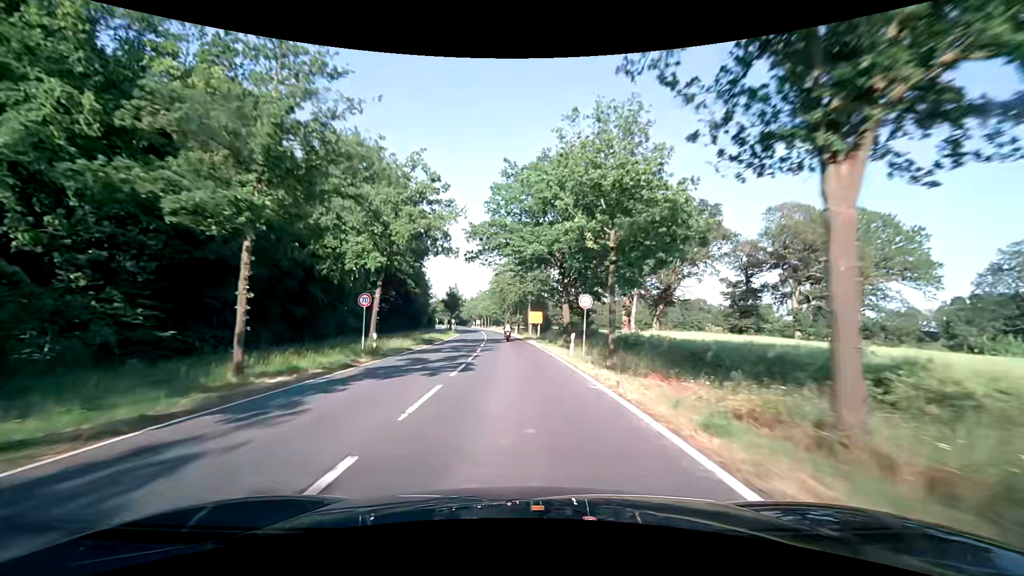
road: secondary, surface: asphalt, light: Day
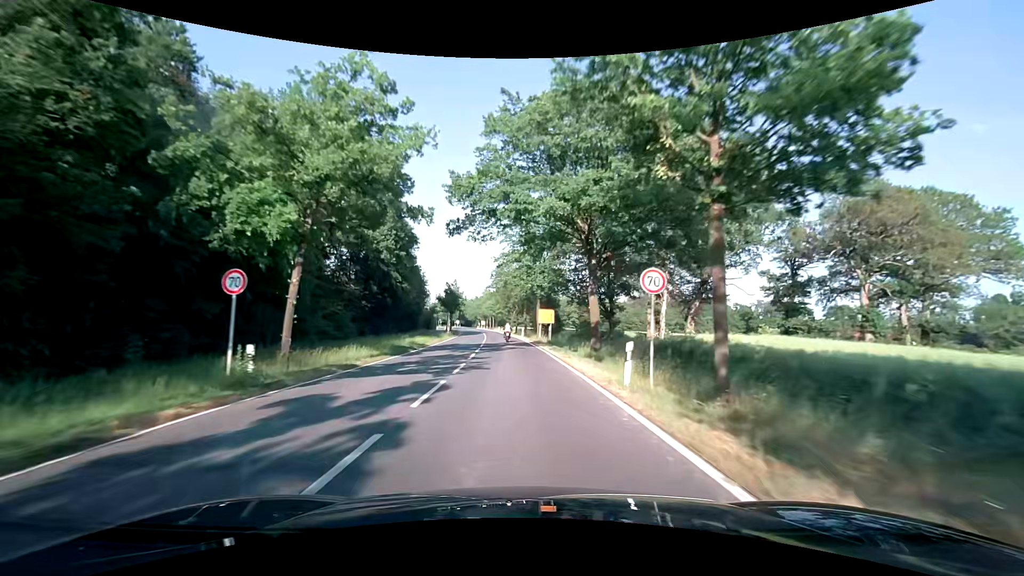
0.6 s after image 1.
(-0.1, +10.8) m; 0°
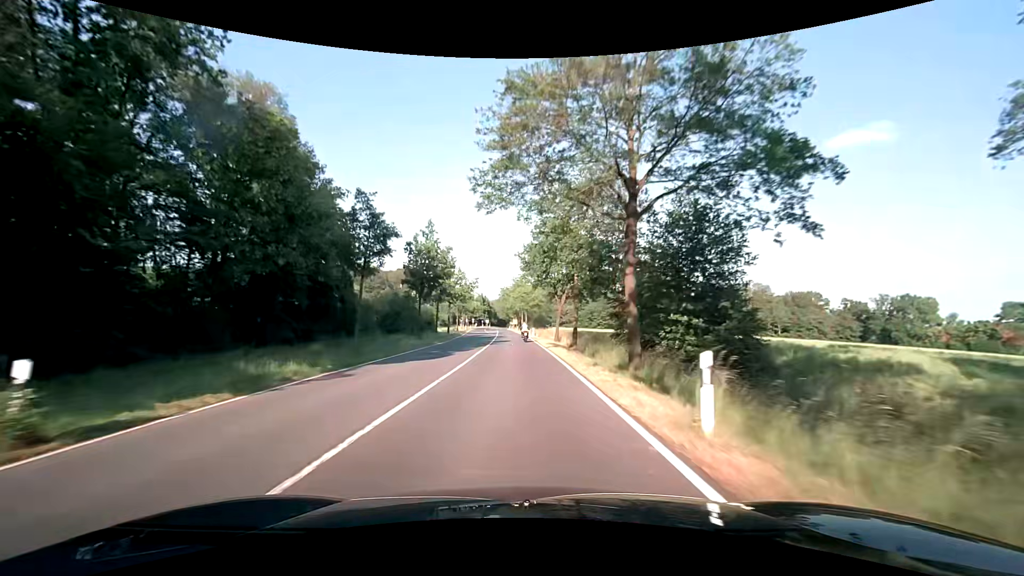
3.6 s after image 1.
(-2.3, +53.8) m; -5°
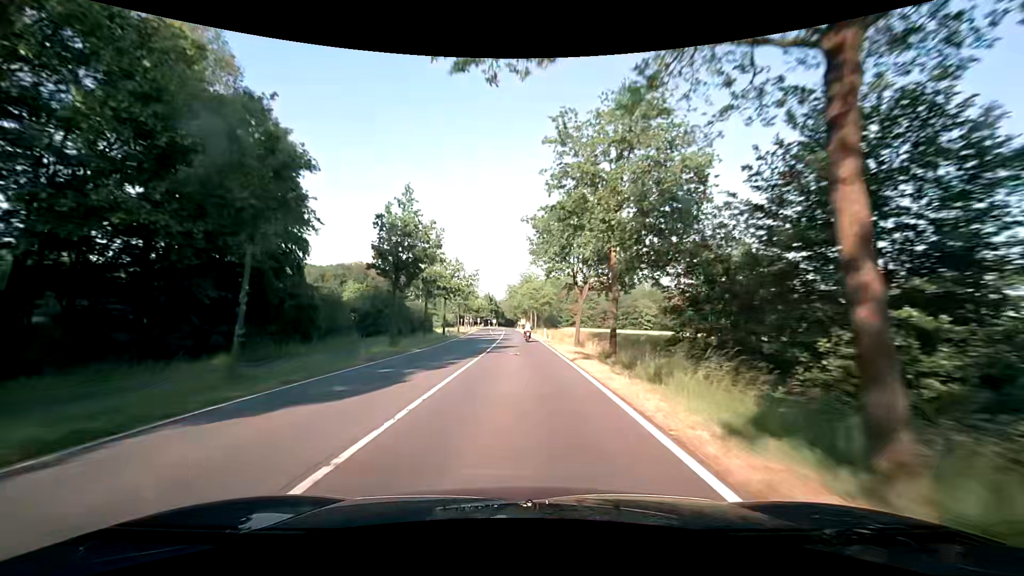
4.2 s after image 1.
(0.0, +10.8) m; 0°
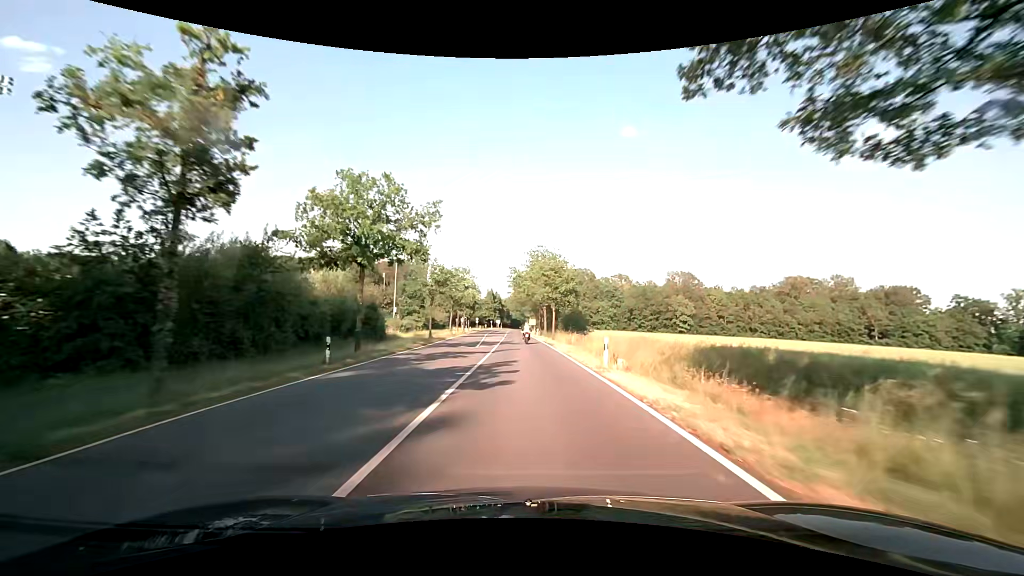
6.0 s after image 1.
(-0.6, +32.3) m; -1°
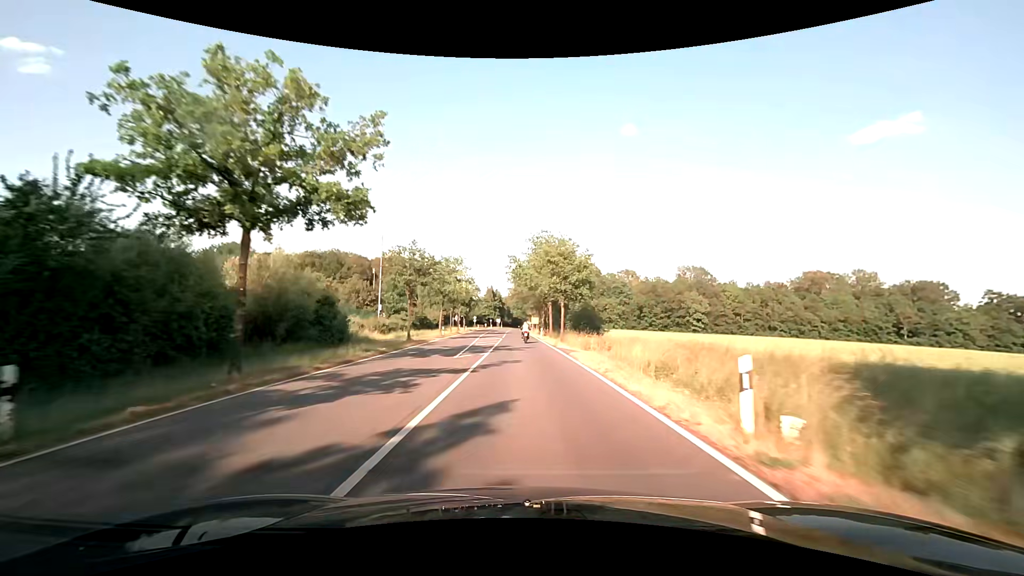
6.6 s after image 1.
(0.0, +10.8) m; 0°
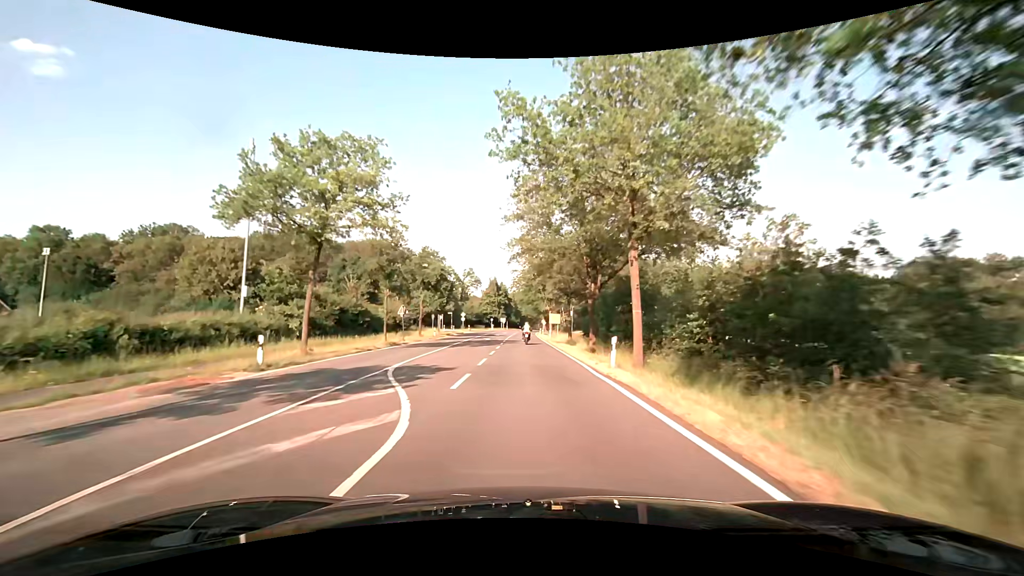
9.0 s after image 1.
(-0.3, +43.2) m; -1°
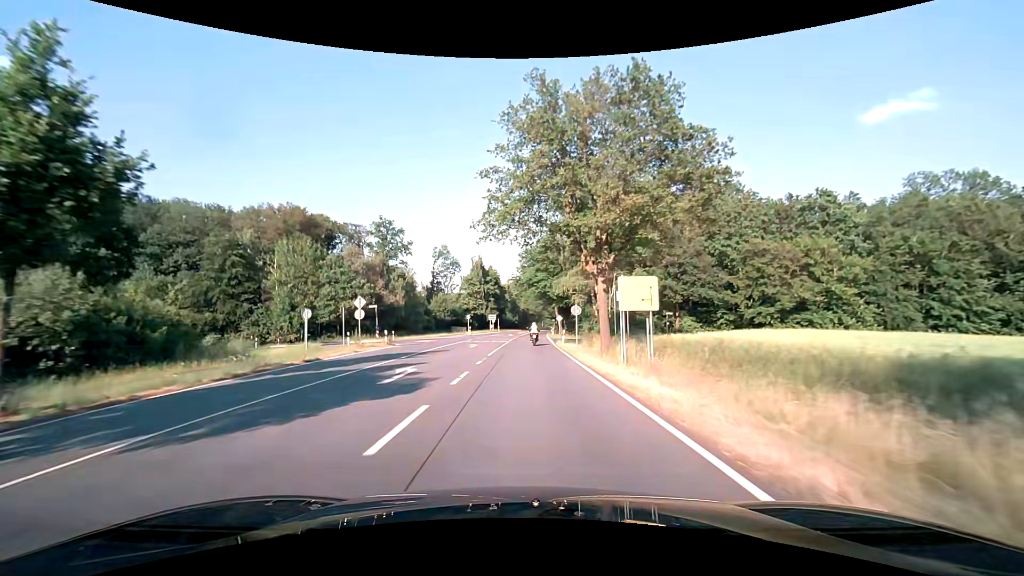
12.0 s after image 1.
(+0.1, +54.0) m; 0°
(0, +10) (0, +20) (0, +30) (0, +40) (0, +50) (0, +60) (+1, +70) (+1, +80) (+1, +90) (+2, +100) m
